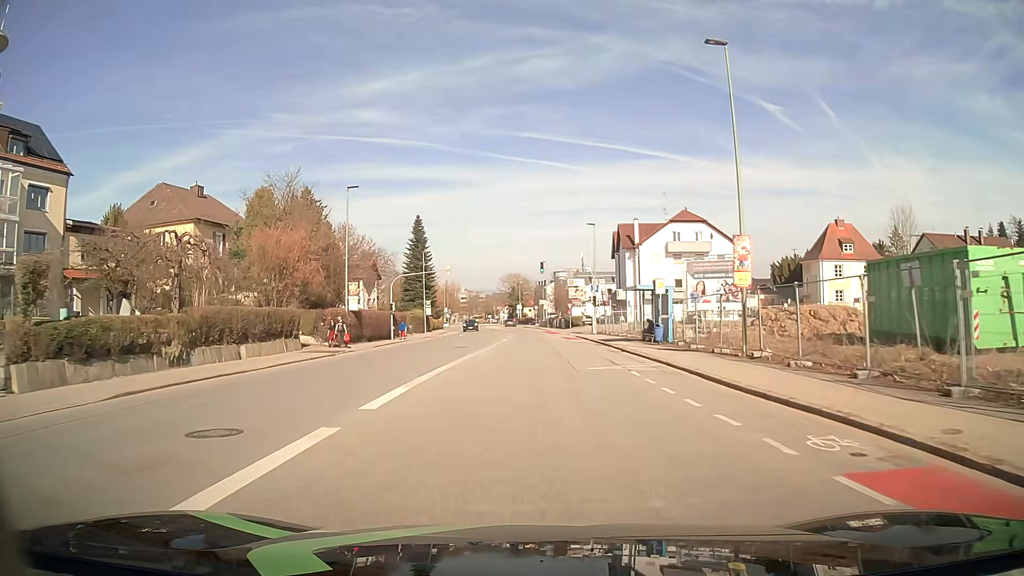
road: tertiary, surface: asphalt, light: Day
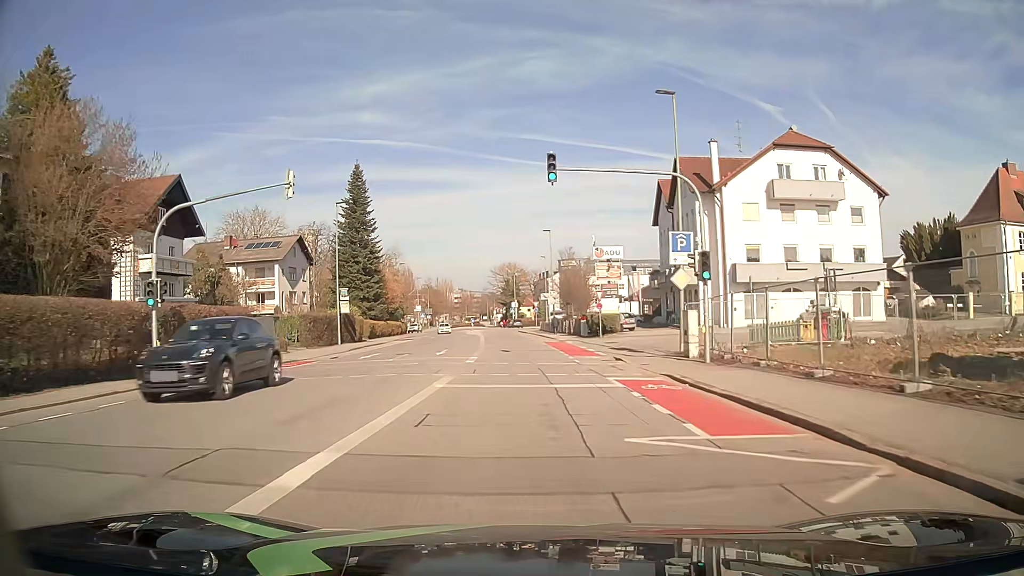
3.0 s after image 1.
(+0.1, +37.8) m; 0°
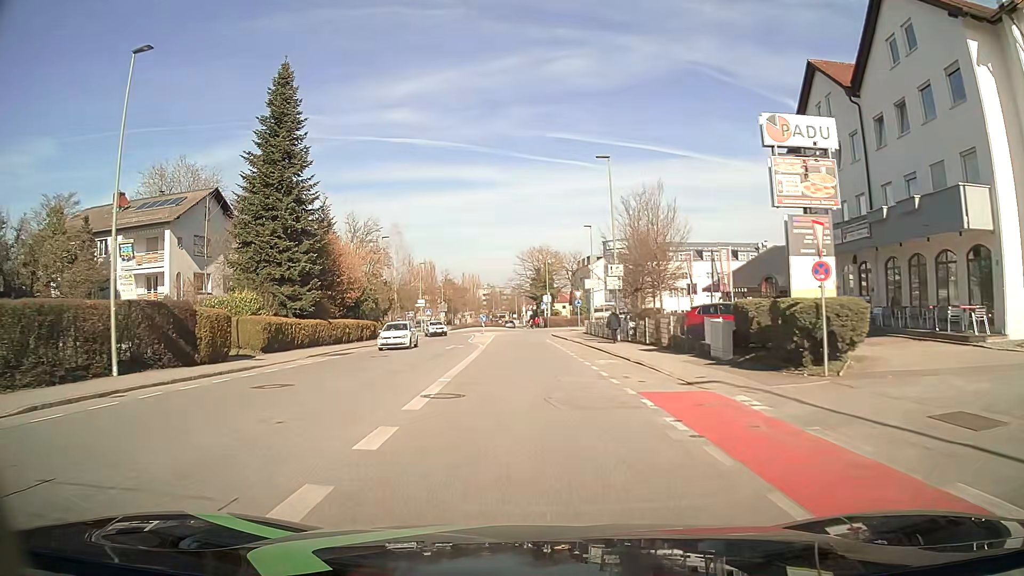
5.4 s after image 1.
(-0.6, +30.3) m; -2°
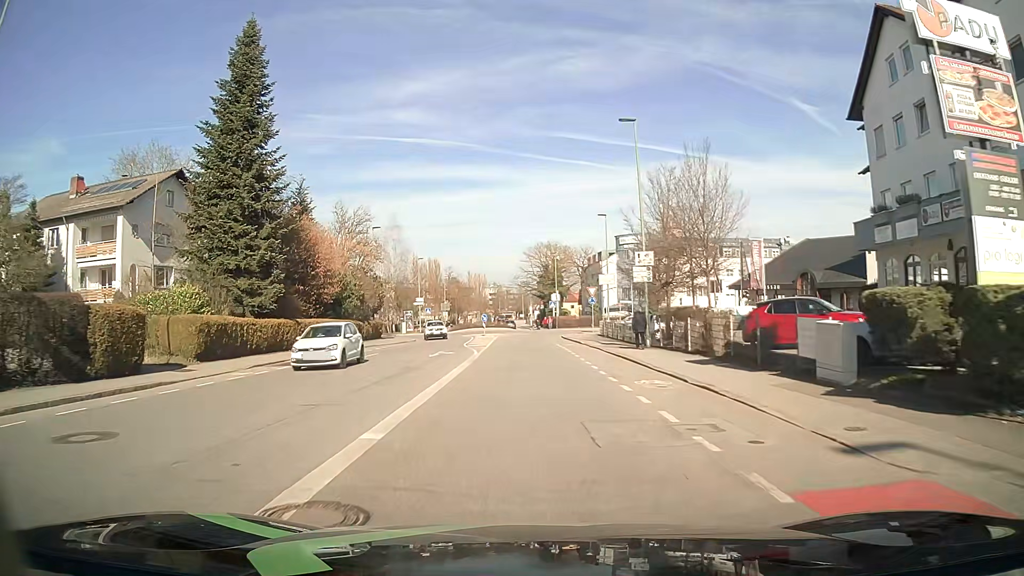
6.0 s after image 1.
(-0.1, +7.2) m; -1°
(0, +10) (0, +20) (0, +30) (-1, +40) (-1, +50) (+1, +60) (+3, +70) (+2, +79) (-1, +89) (-3, +99) m
